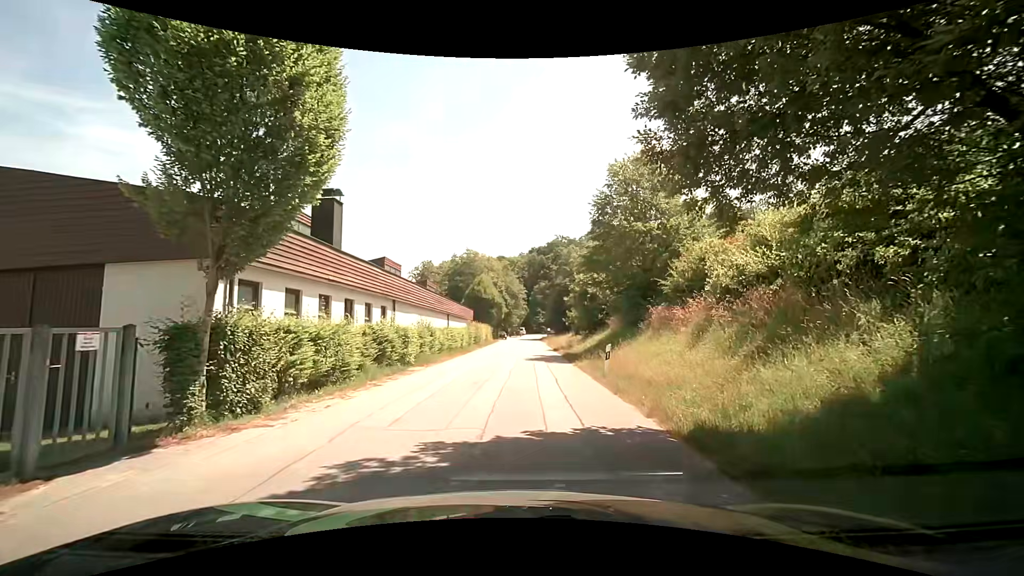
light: Day
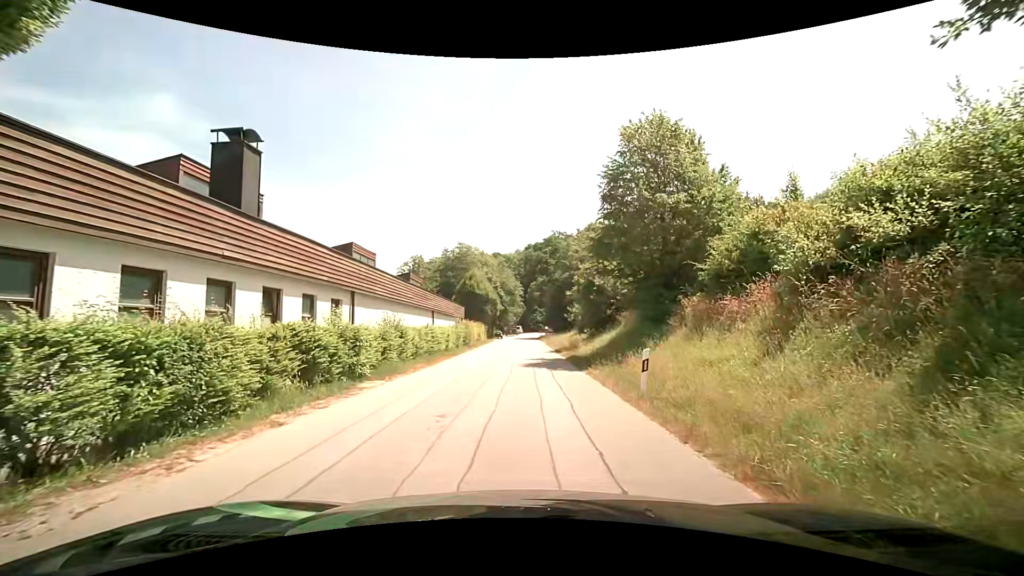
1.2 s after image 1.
(+0.1, +5.0) m; 0°
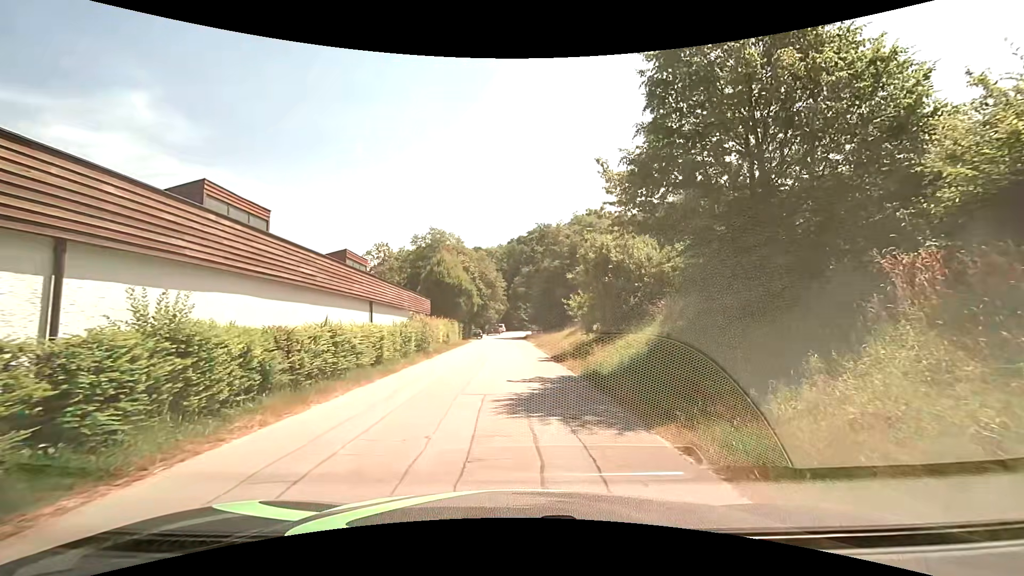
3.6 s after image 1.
(+0.3, +10.5) m; +4°
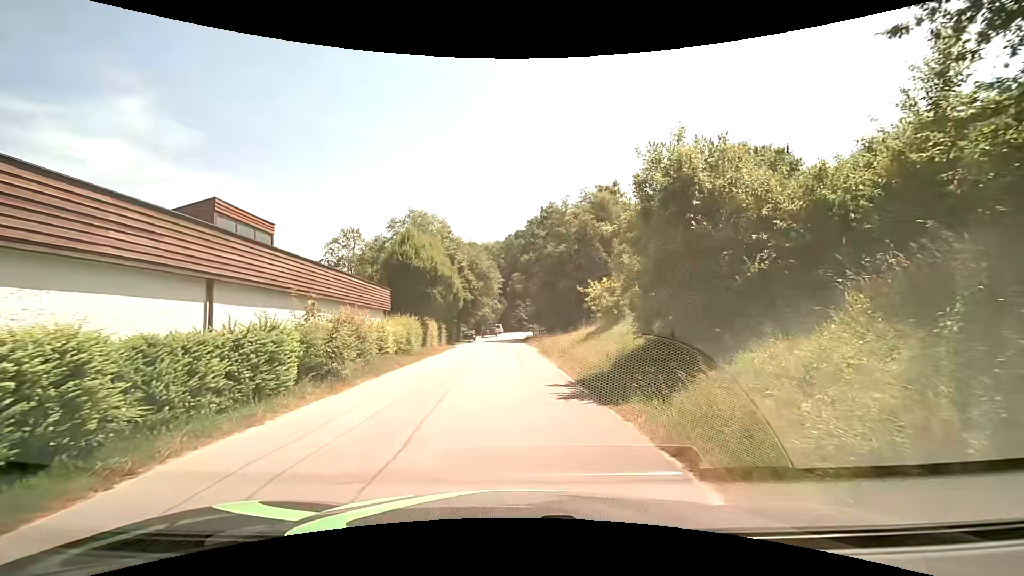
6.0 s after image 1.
(0.0, +11.1) m; -1°
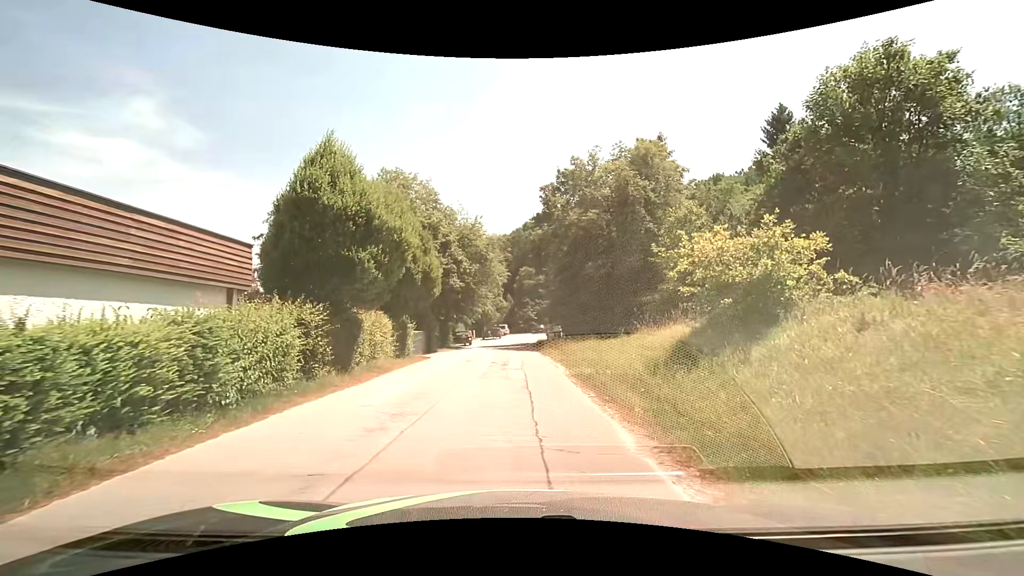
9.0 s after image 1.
(0.0, +14.3) m; 0°
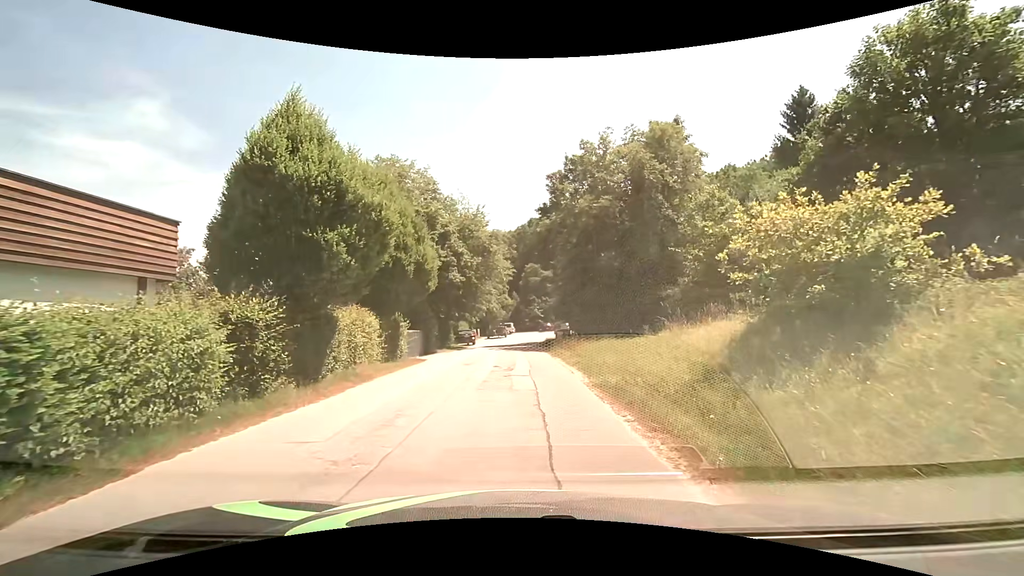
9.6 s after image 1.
(0.0, +2.9) m; 0°
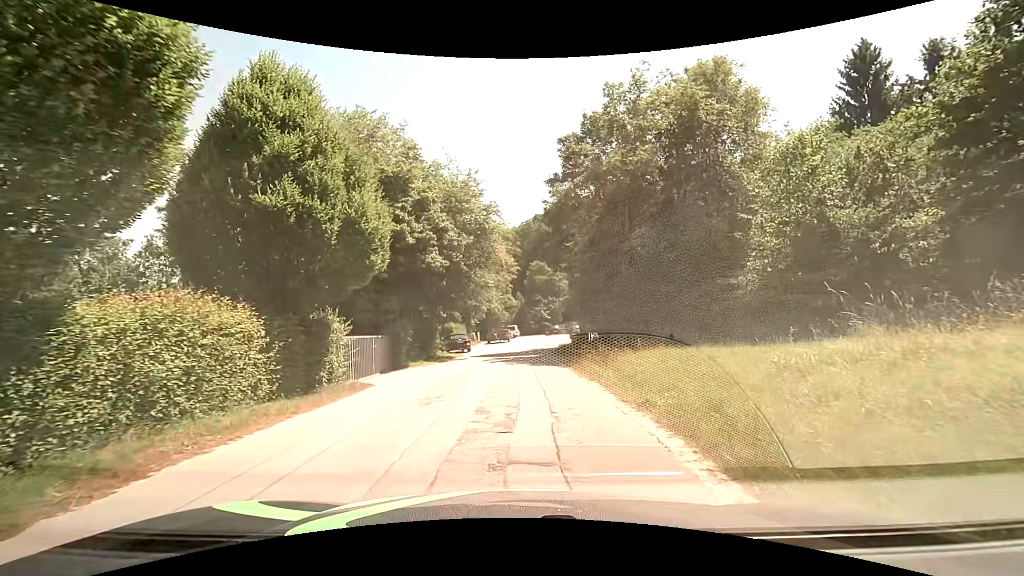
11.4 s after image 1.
(-0.1, +8.7) m; -1°
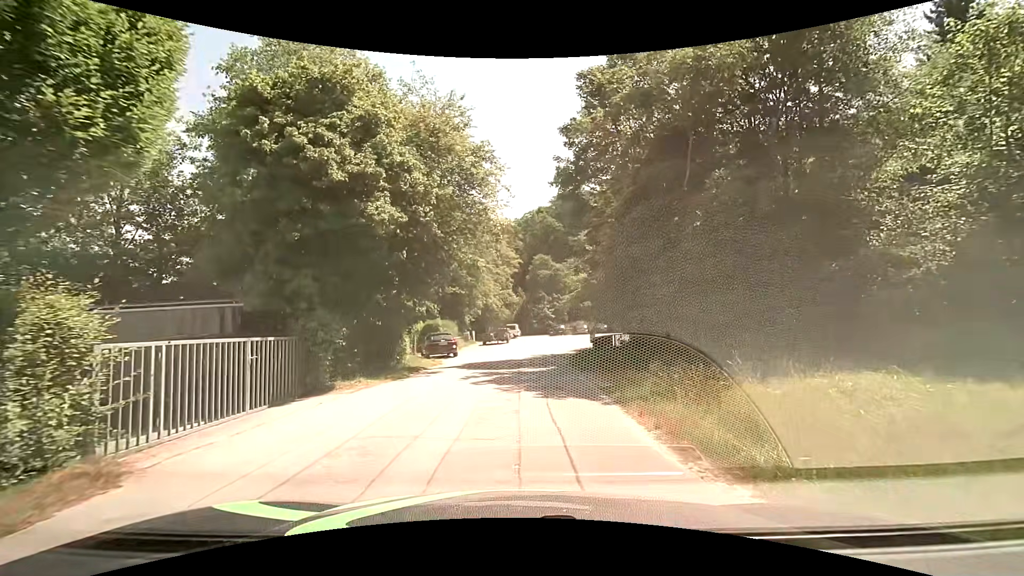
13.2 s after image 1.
(0.0, +8.6) m; 0°
